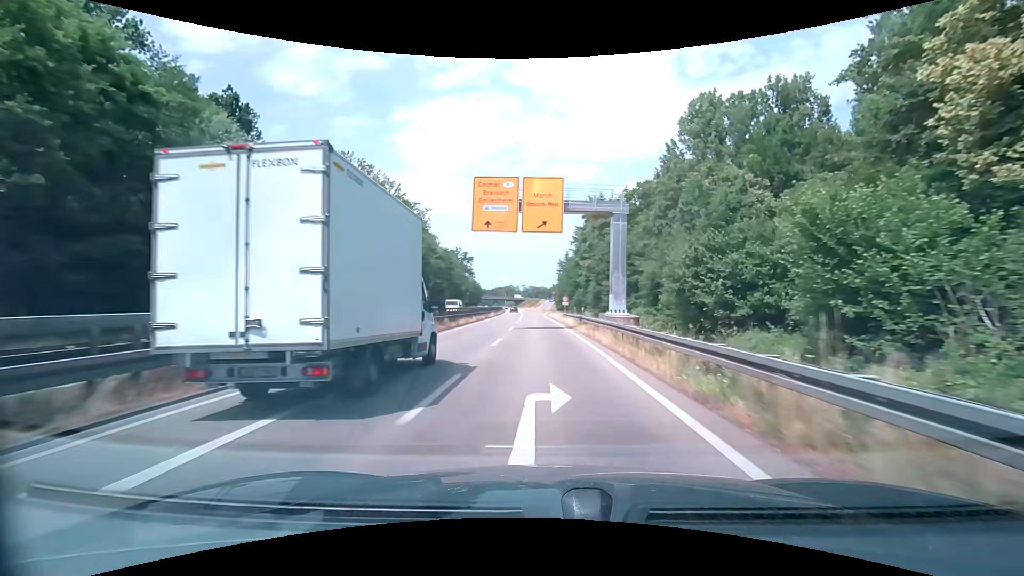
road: trunk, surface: asphalt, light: Day
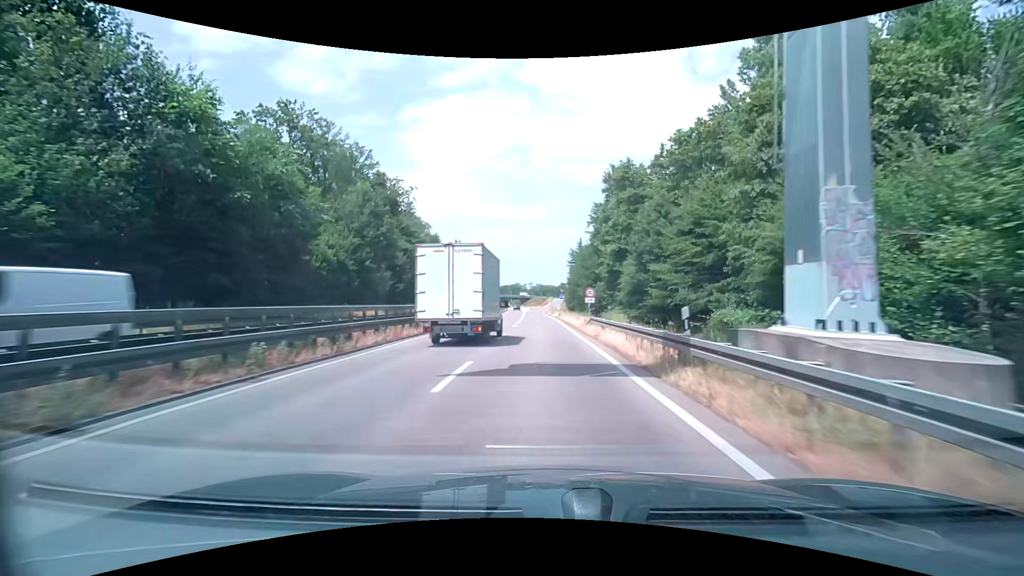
(-0.3, +21.1) m; -1°
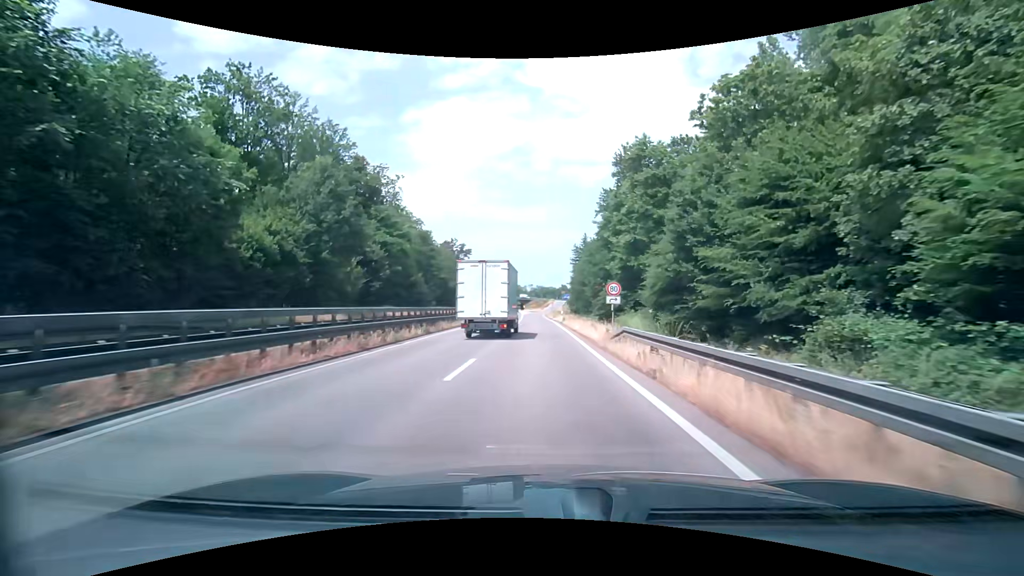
(0.0, +10.5) m; 0°
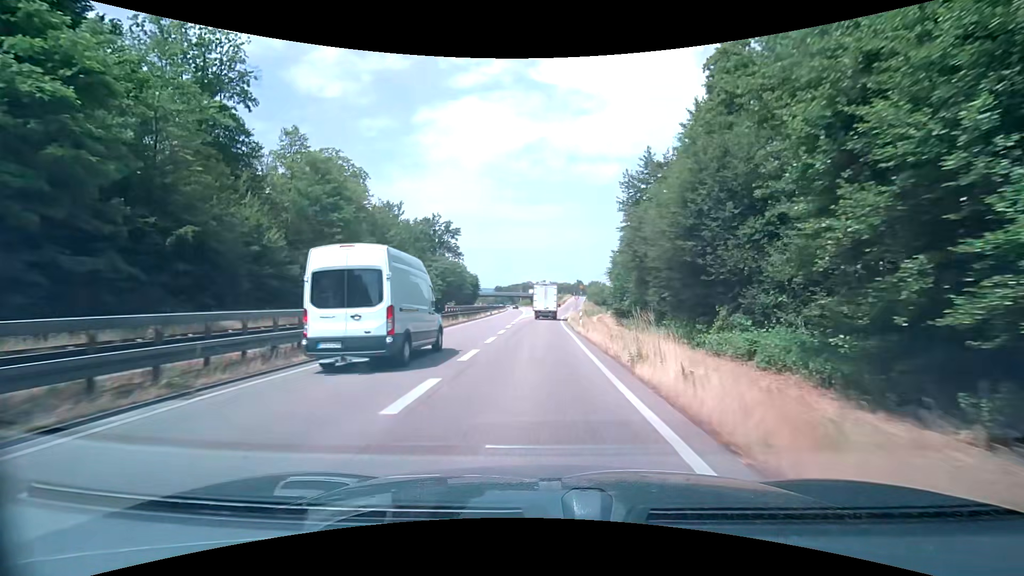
(0.0, +50.9) m; -1°
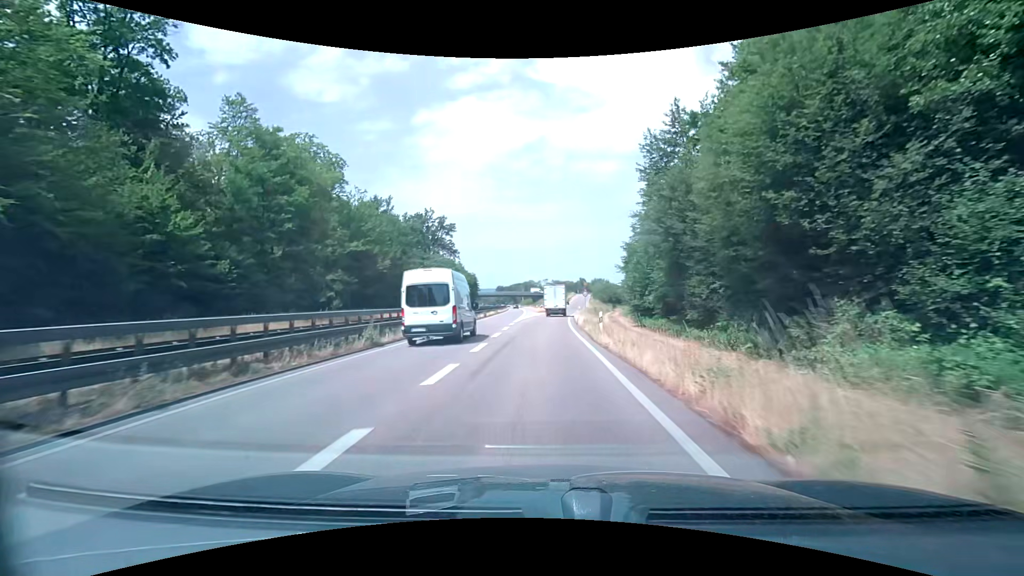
(0.0, +9.8) m; 0°
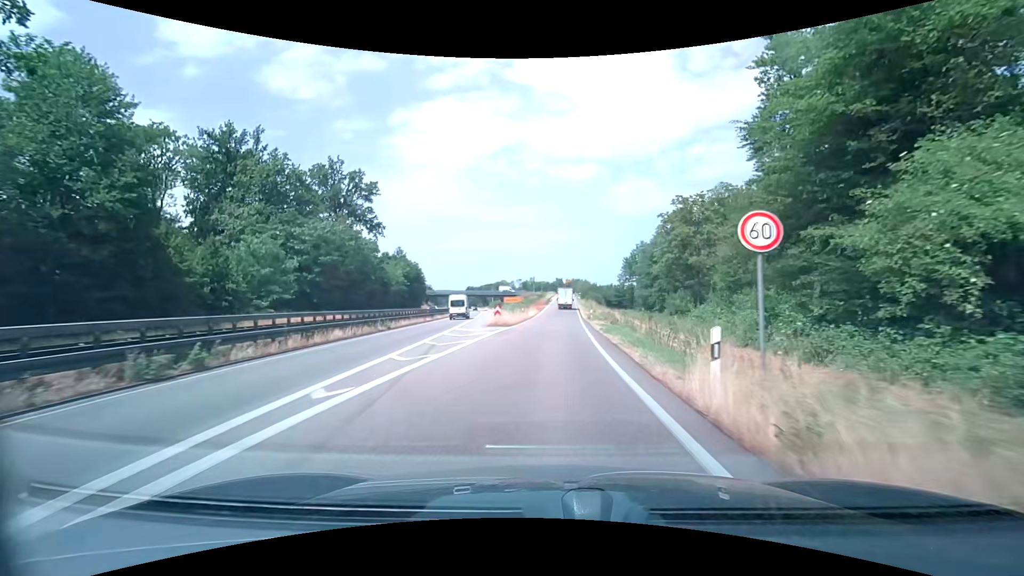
(+0.4, +47.2) m; +2°
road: trunk_link
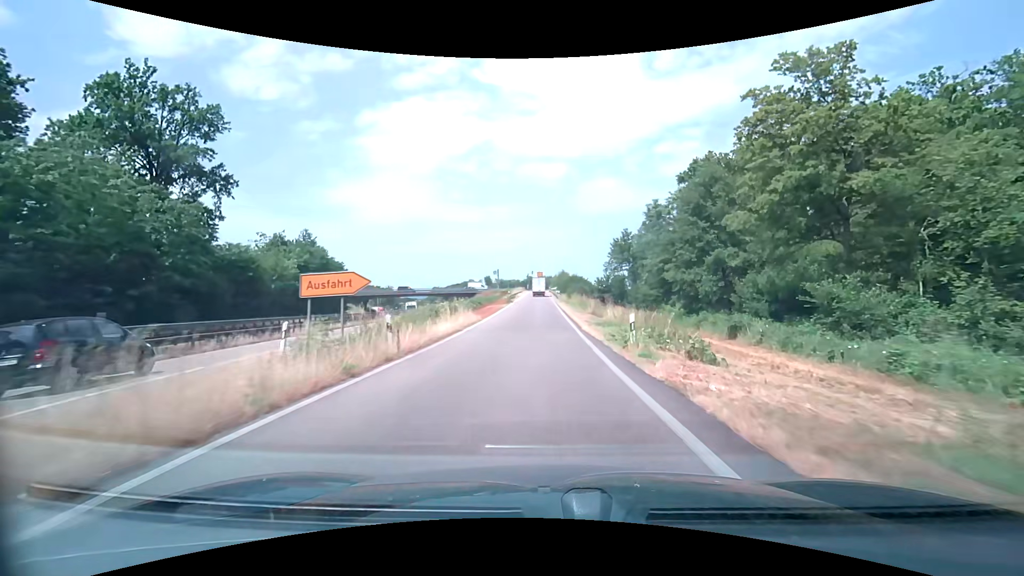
(+1.3, +34.9) m; +3°
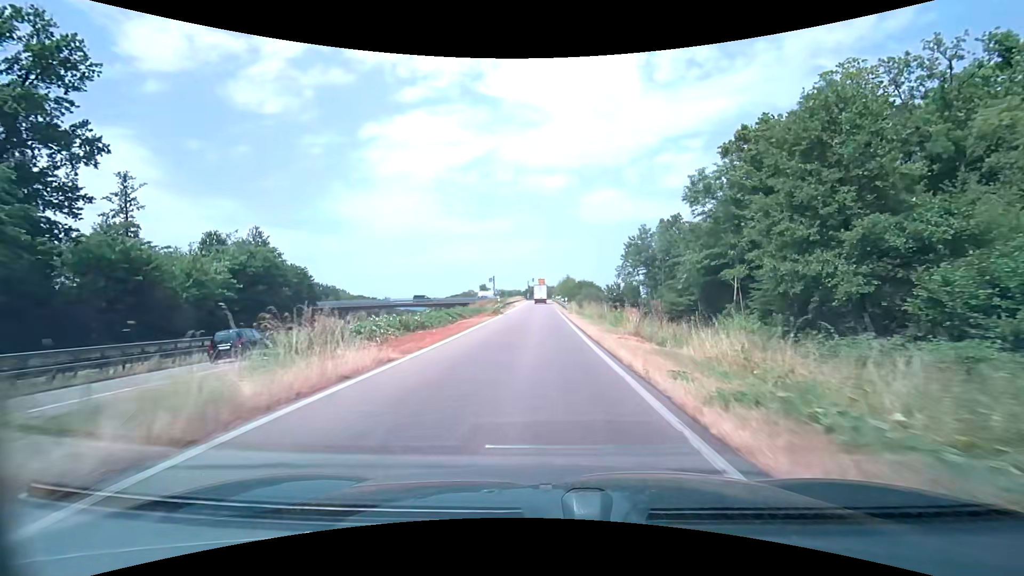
(0.0, +17.1) m; 0°
(0, +10) (0, +20) (0, +30) (0, +40) (0, +50) (0, +60) (0, +70) (0, +80) (0, +90) (0, +100) m
